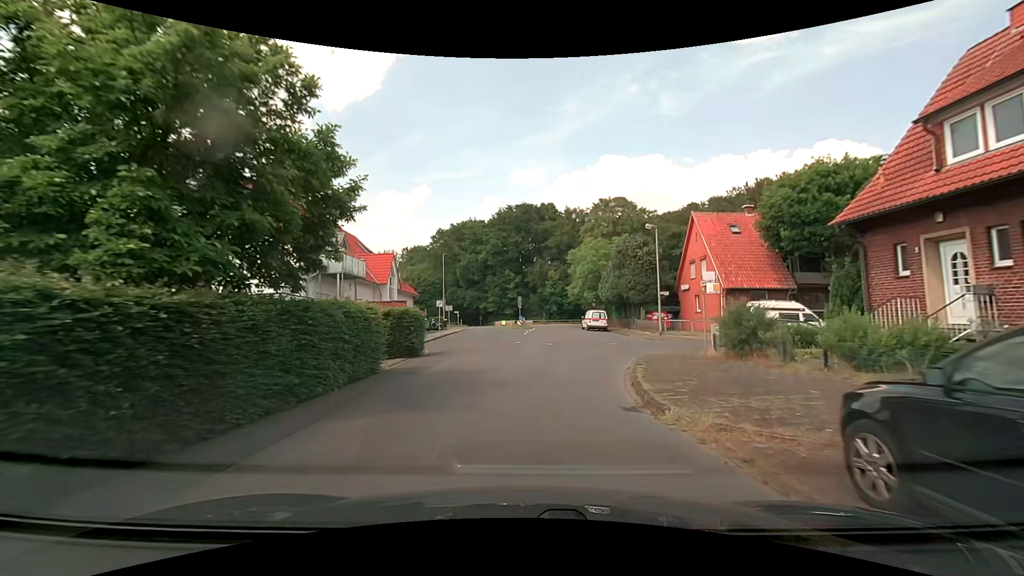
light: Day
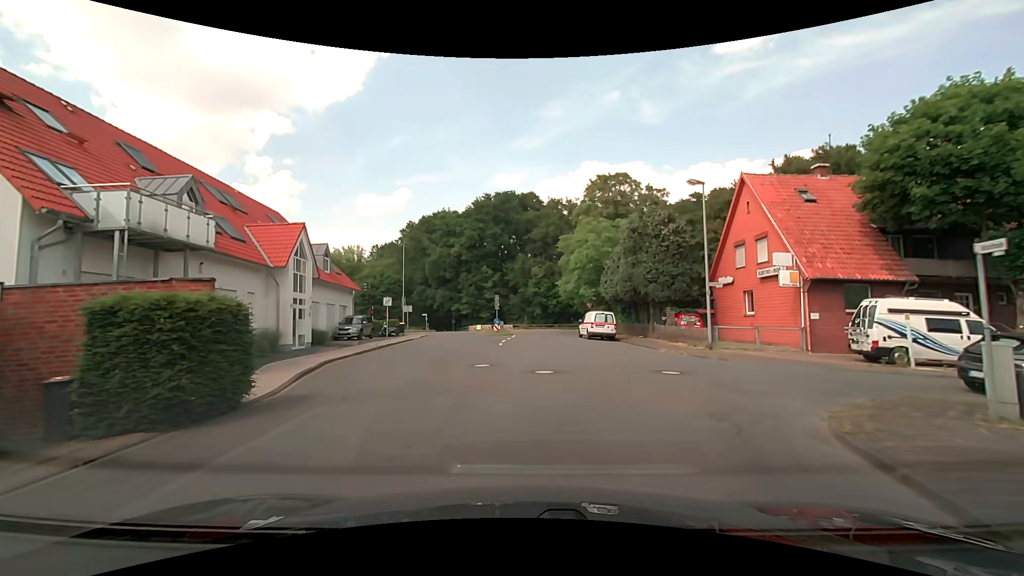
(+0.2, +12.6) m; +2°
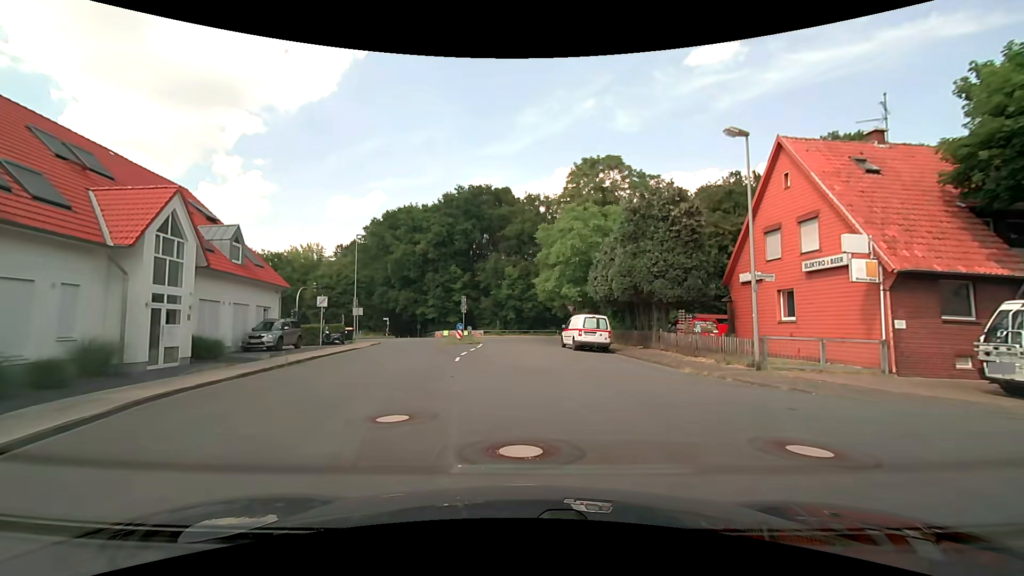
(+0.2, +7.2) m; +3°
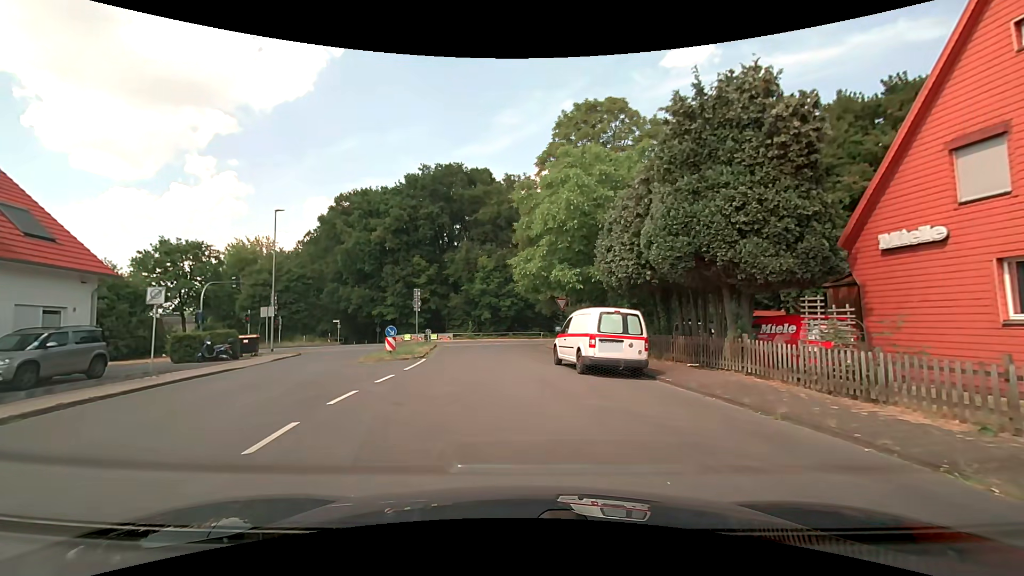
(+0.5, +11.5) m; +3°
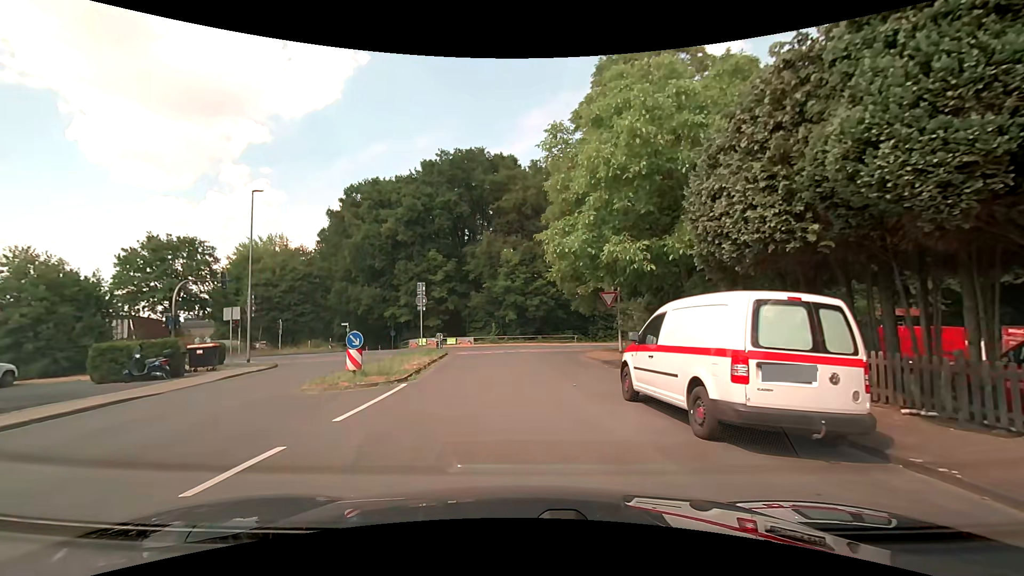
(-0.3, +7.4) m; -3°
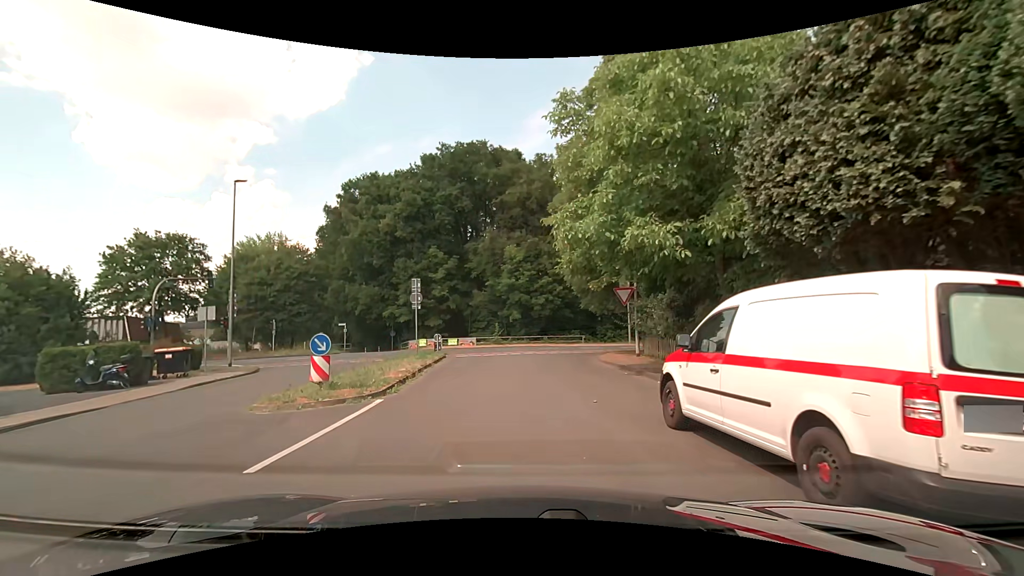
(-0.1, +2.4) m; -3°
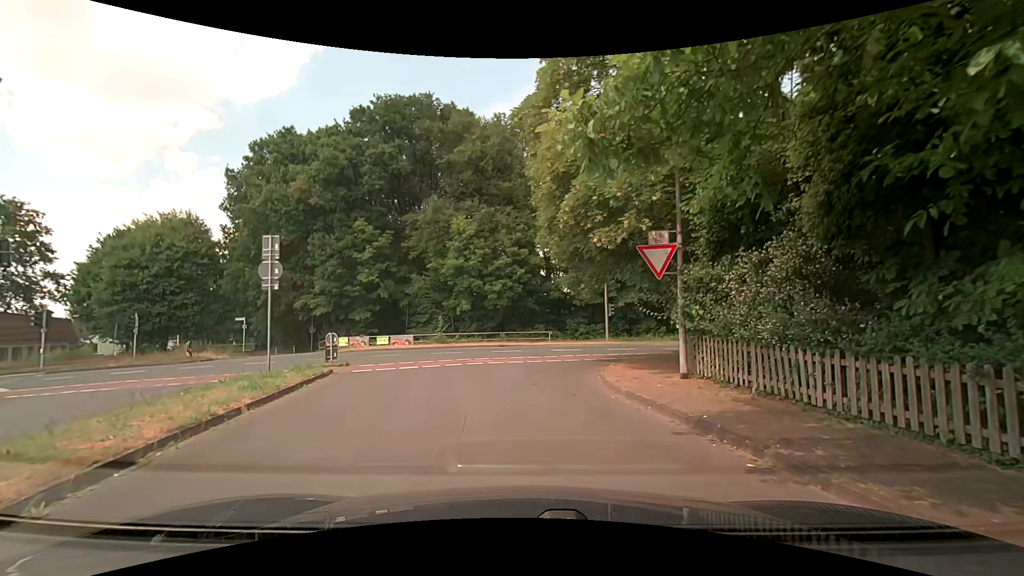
(+0.3, +10.4) m; +7°
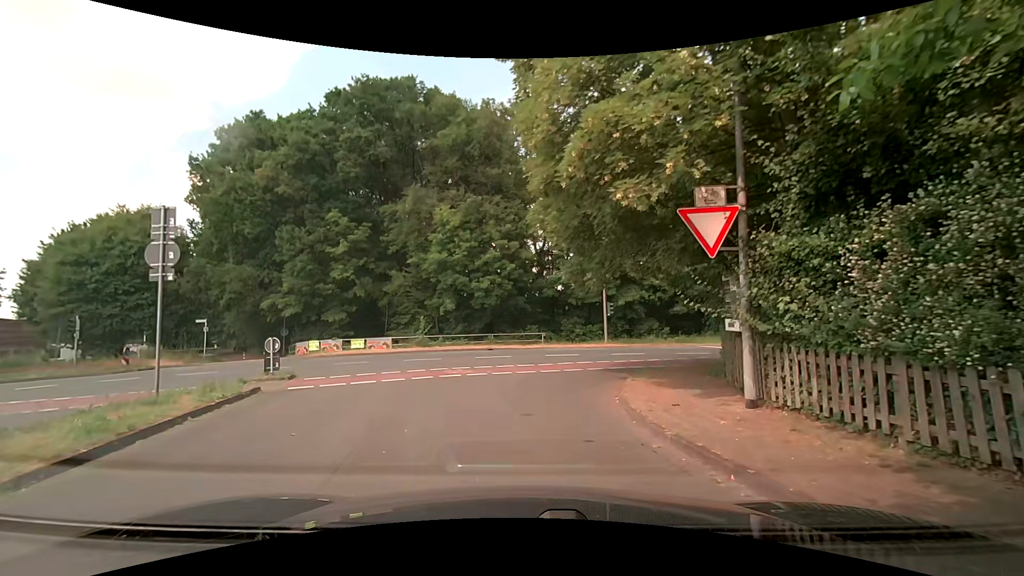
(0.0, +3.6) m; +3°
